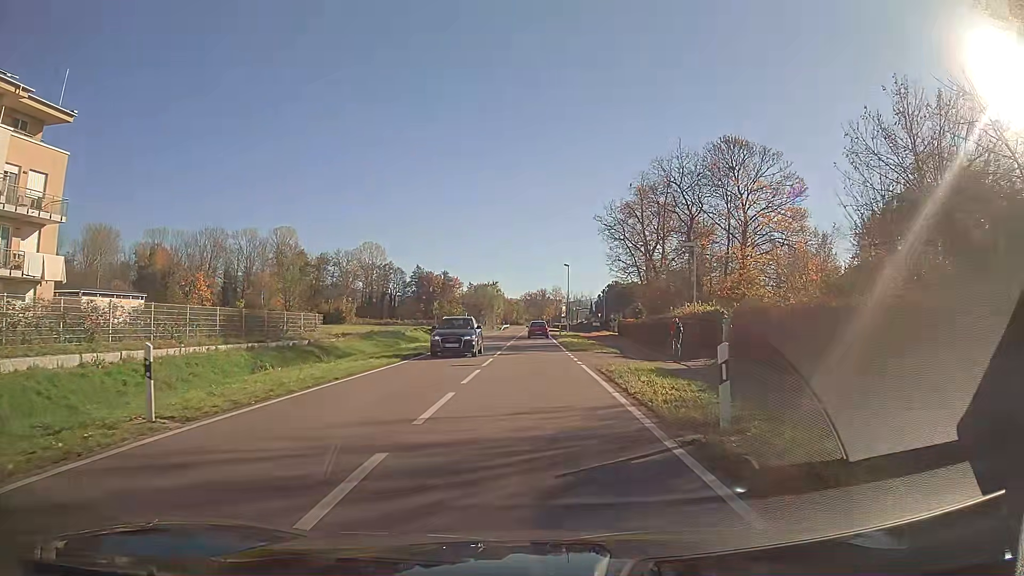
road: secondary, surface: asphalt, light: Day
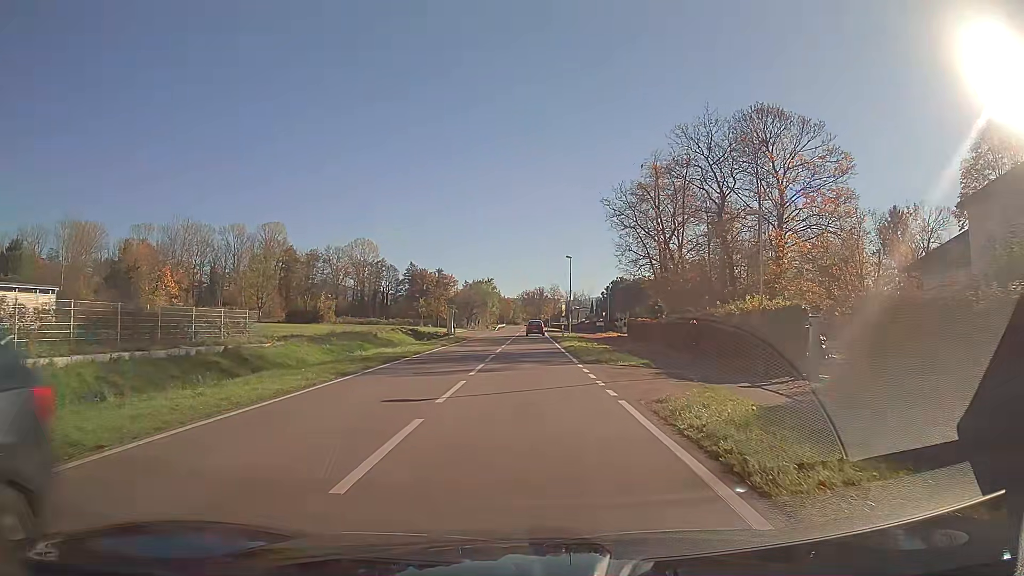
(0.0, +9.5) m; 0°
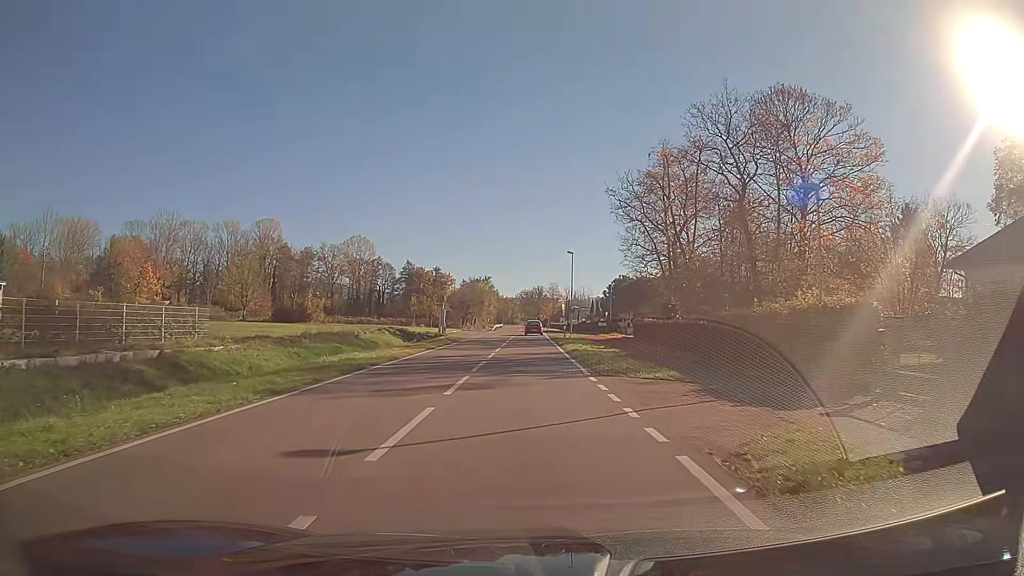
(0.0, +4.7) m; 0°
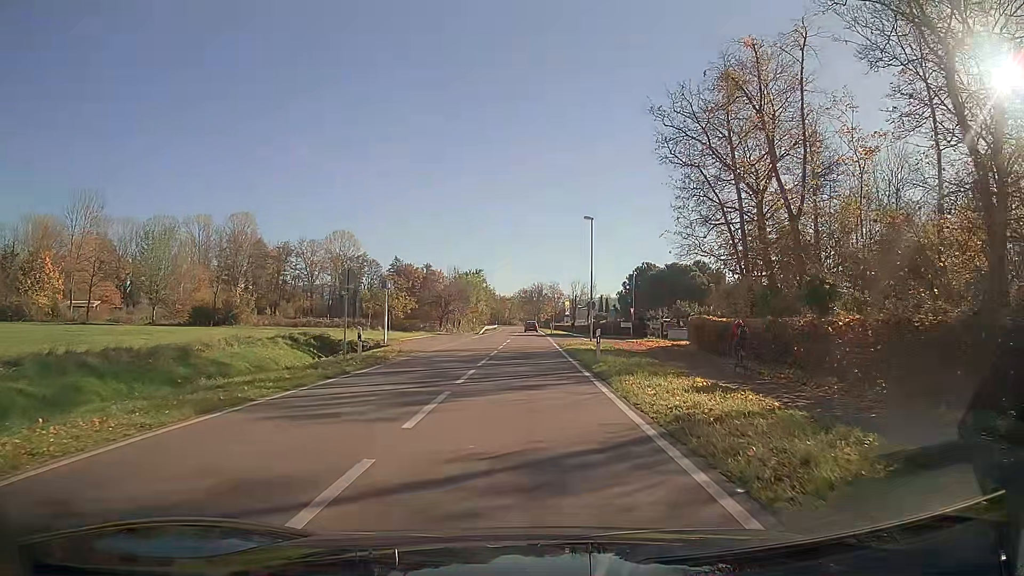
(0.0, +21.8) m; 0°
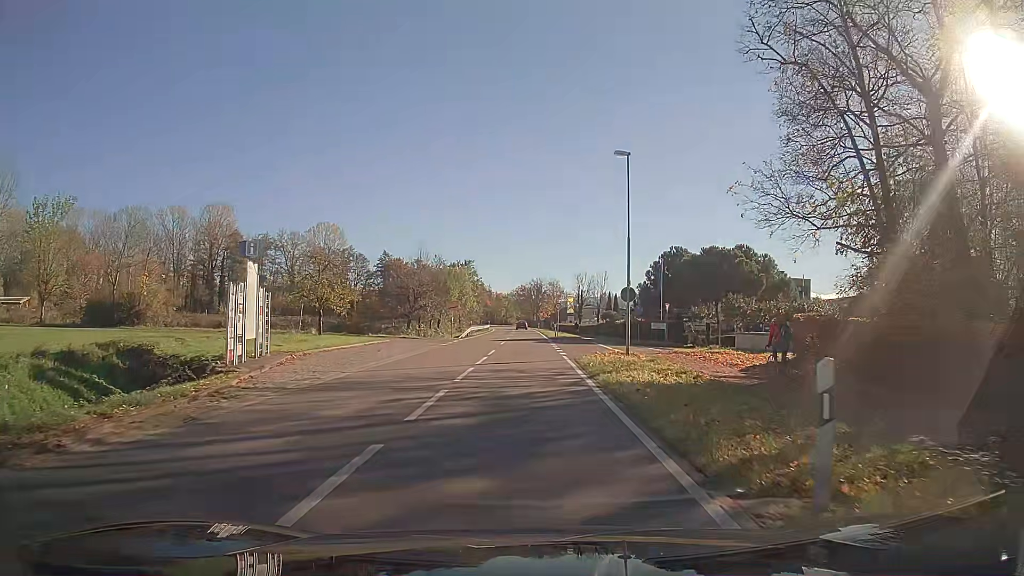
(0.0, +17.2) m; 0°
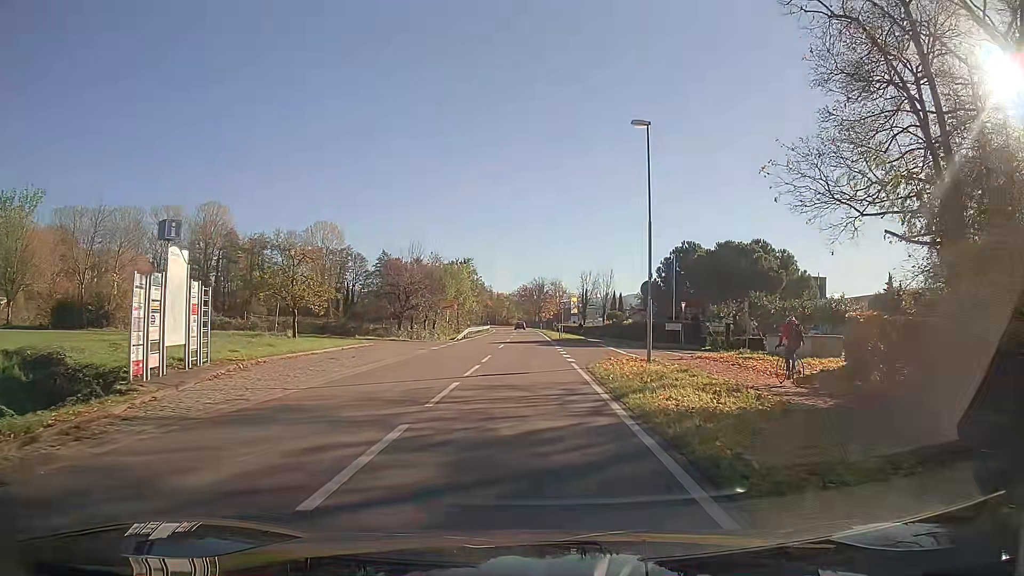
(0.0, +4.4) m; 0°
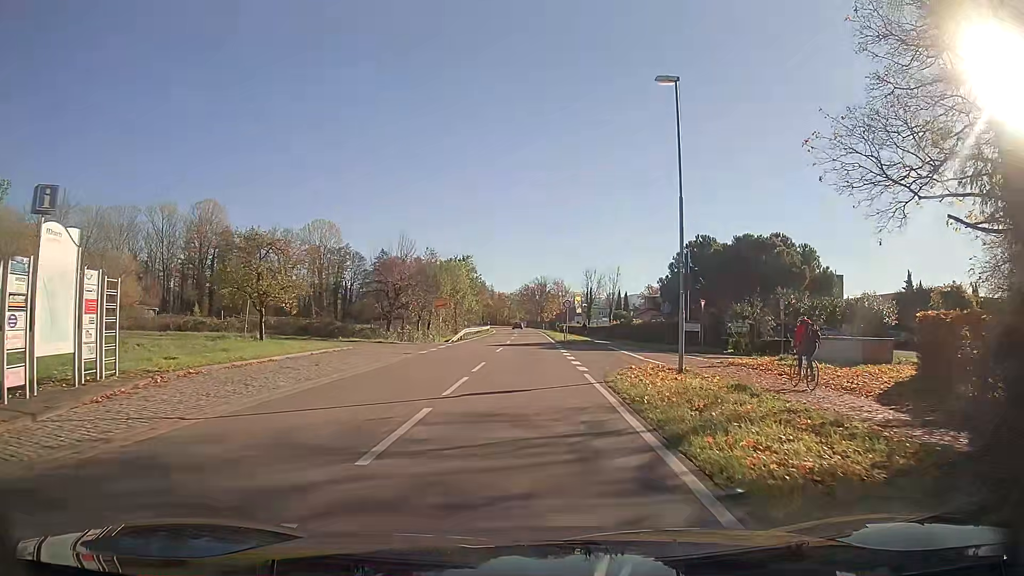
(0.0, +4.4) m; 0°
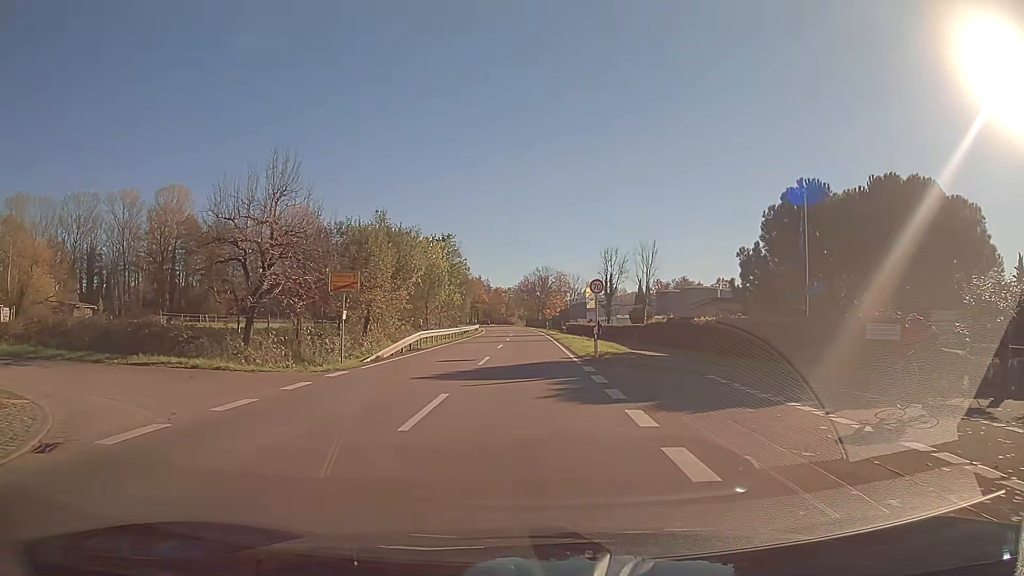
(+0.2, +22.0) m; 0°
